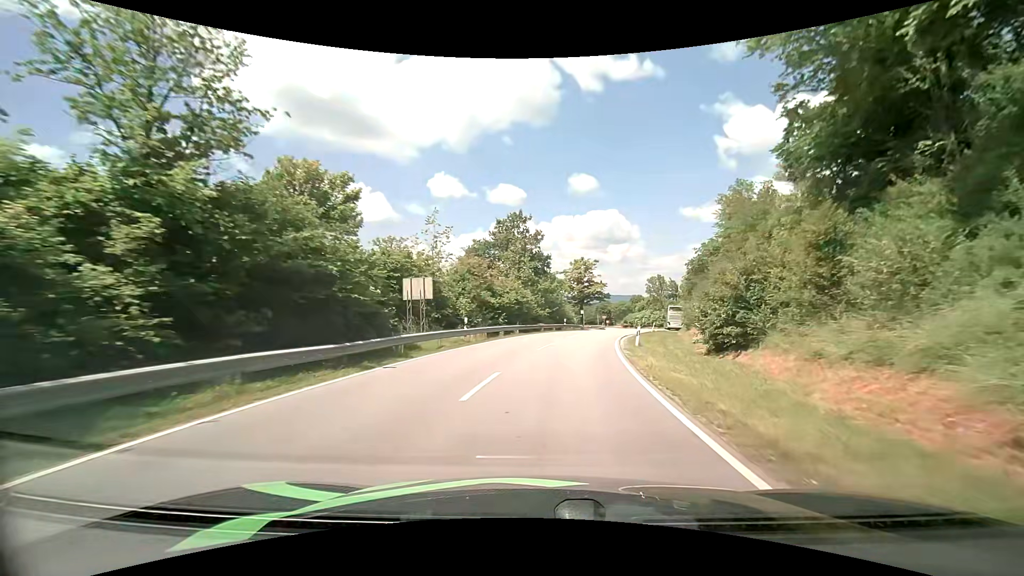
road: tertiary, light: Day
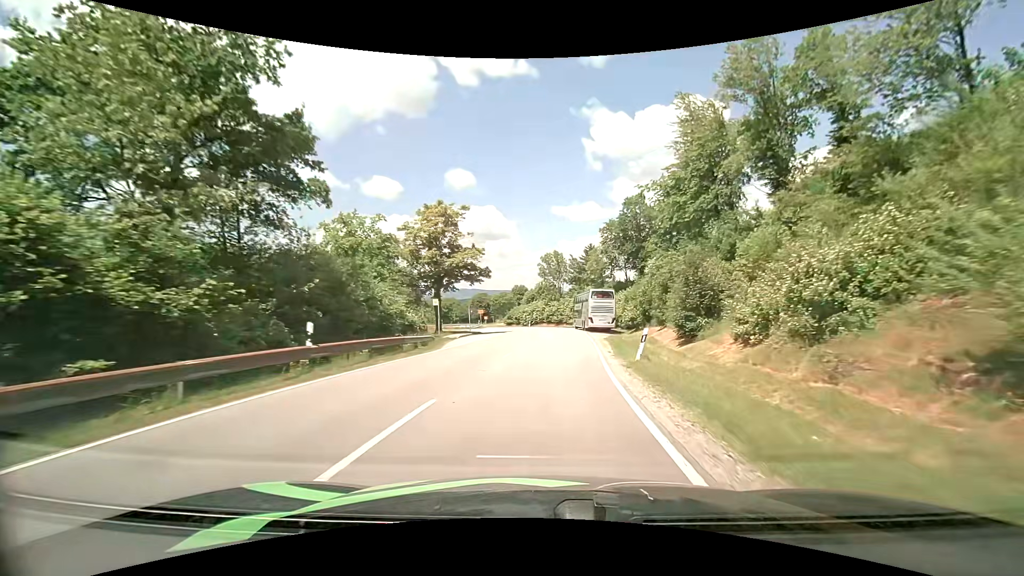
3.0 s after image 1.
(+5.0, +39.1) m; +14°
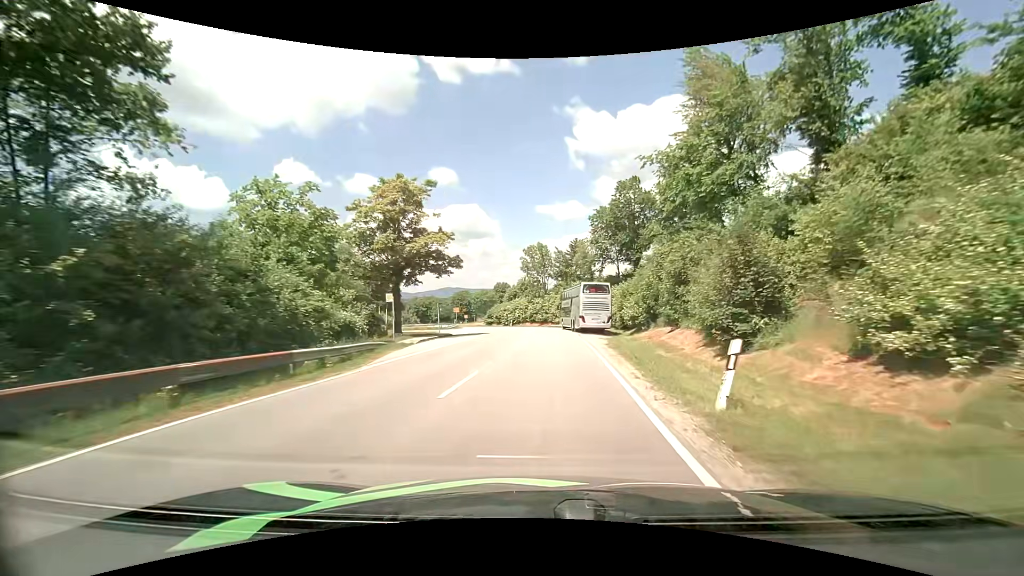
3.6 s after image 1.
(+0.2, +7.9) m; +3°
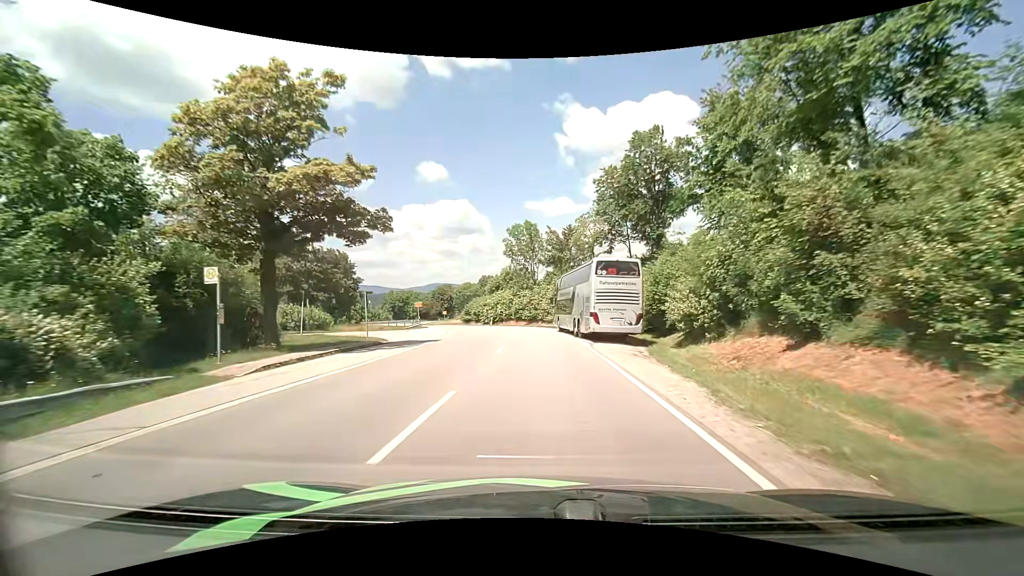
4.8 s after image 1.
(+0.1, +15.7) m; +1°
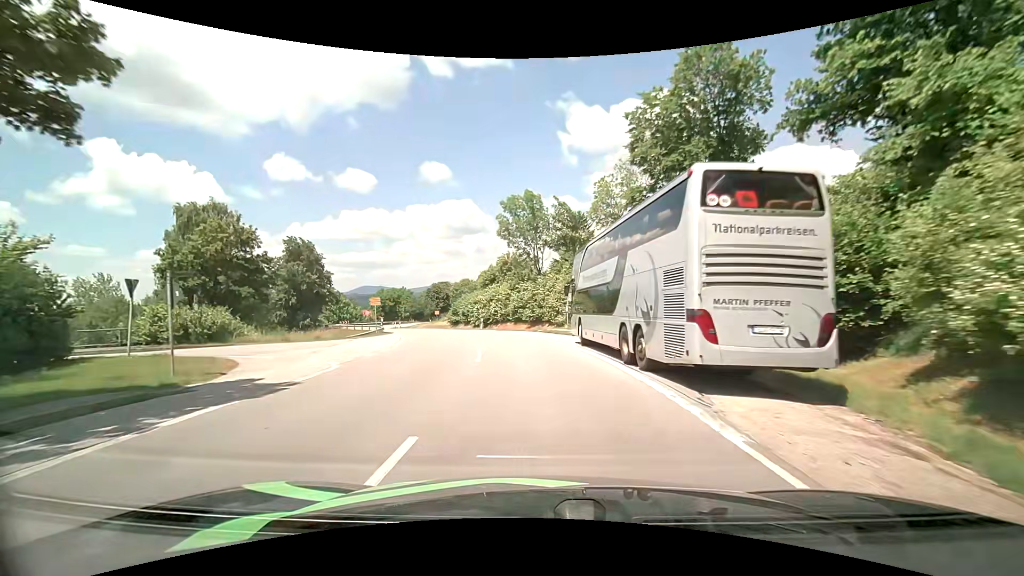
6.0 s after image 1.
(0.0, +15.2) m; 0°
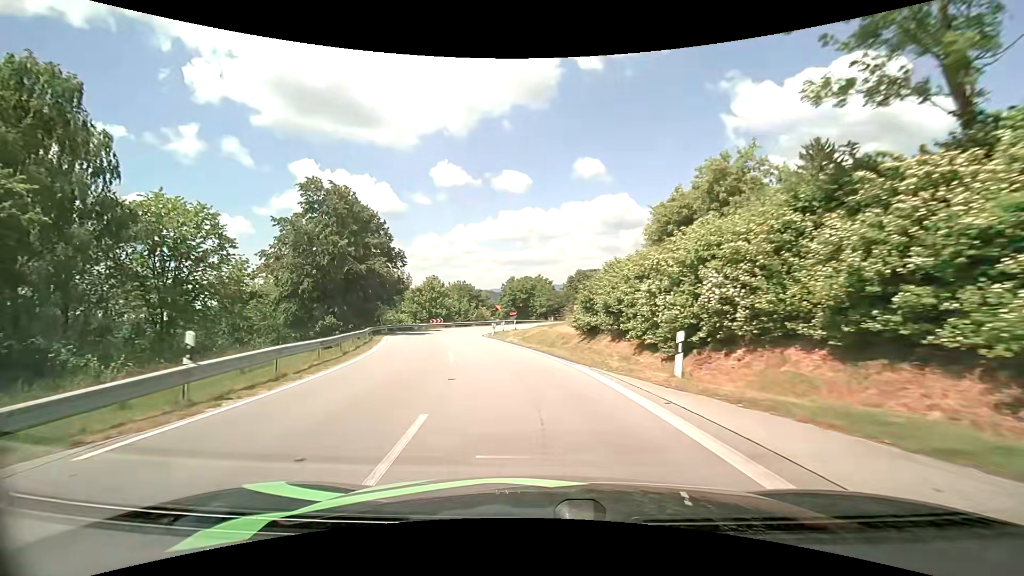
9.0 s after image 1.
(-4.1, +35.2) m; -17°
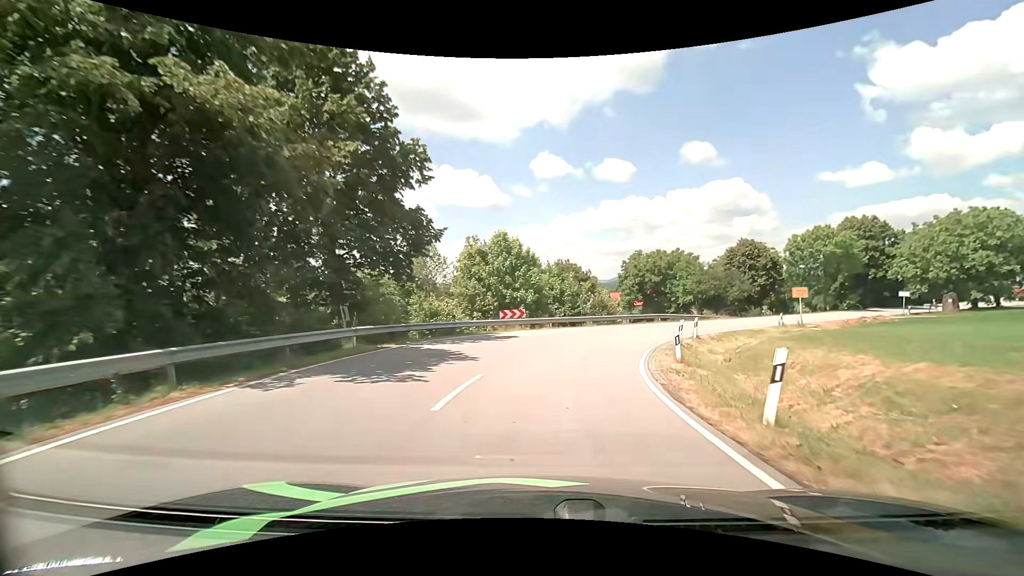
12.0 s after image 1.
(-5.0, +32.1) m; -13°
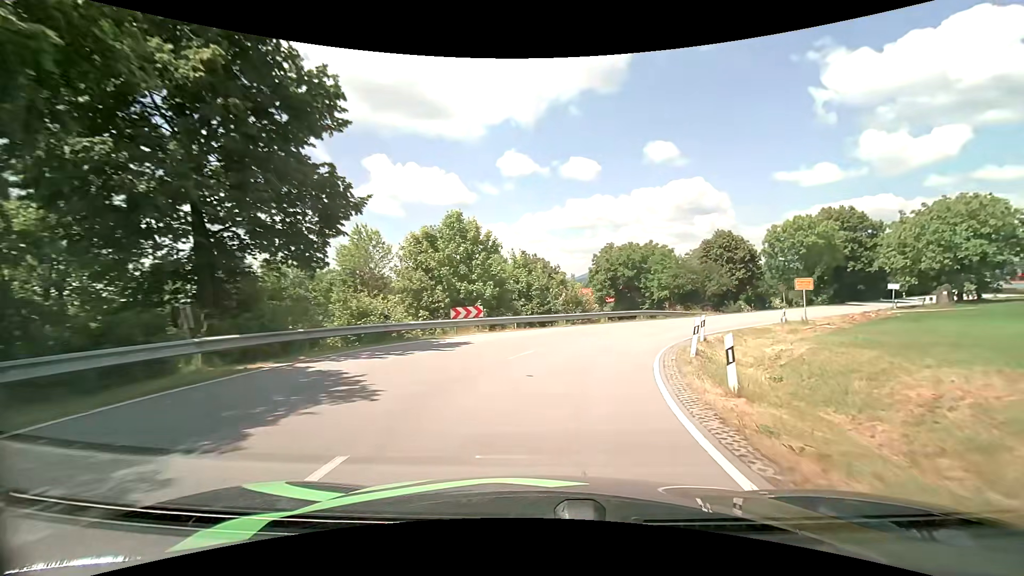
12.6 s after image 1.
(+0.2, +6.0) m; +4°
(+1, +10) (+3, +20) (+8, +28) (+15, +36) (+21, +43) (+28, +51) (+35, +58) (+42, +65) (+49, +72) (+56, +79) m
